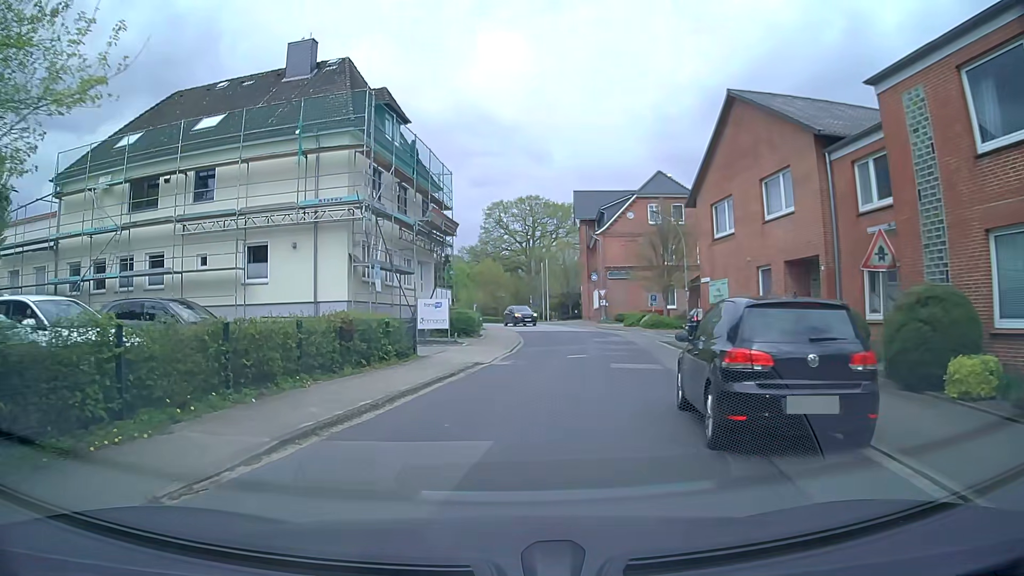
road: residential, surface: asphalt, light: Day
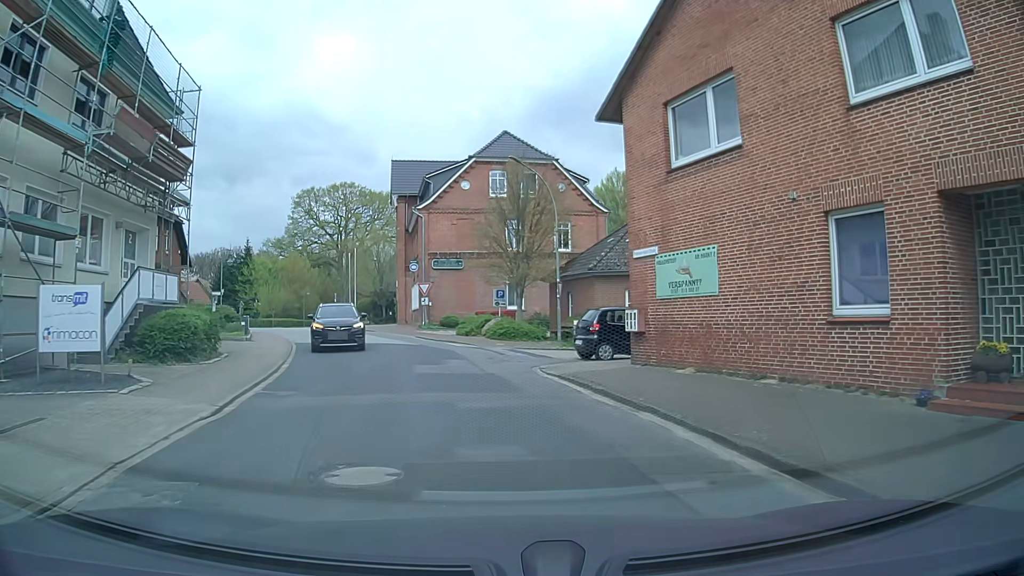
(+1.5, +14.6) m; +17°
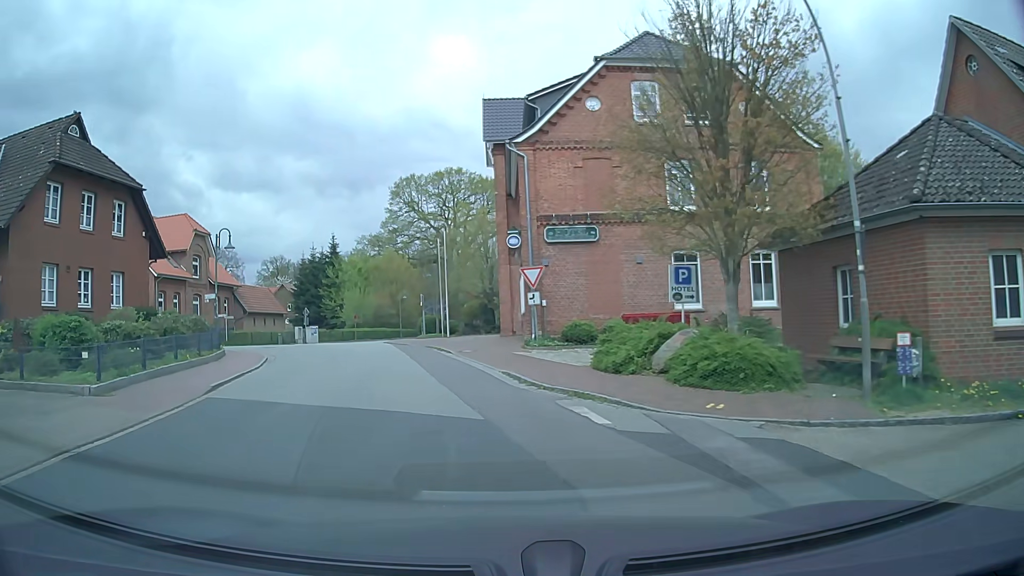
(-1.2, +17.5) m; -12°
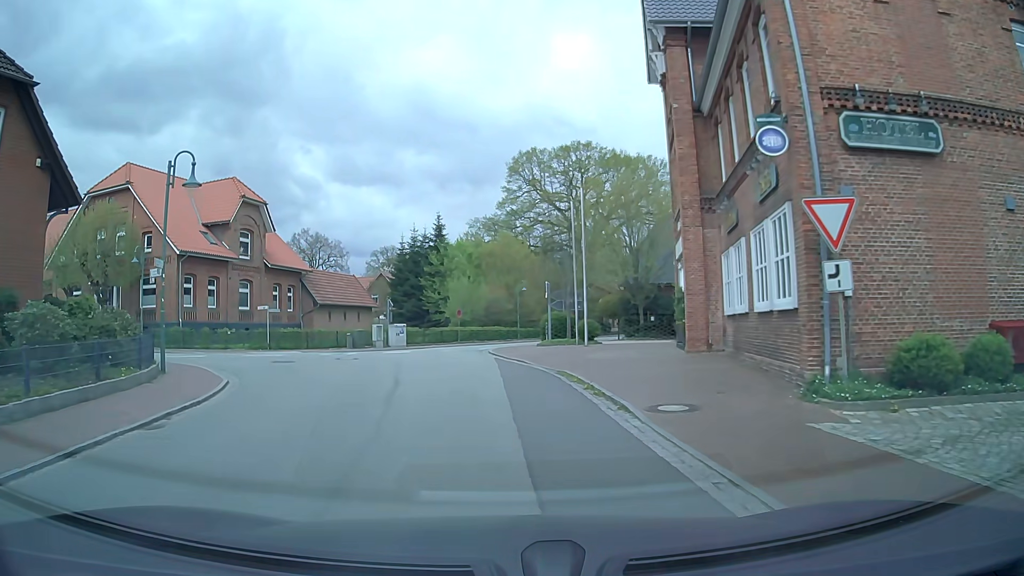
(-1.6, +14.7) m; -10°
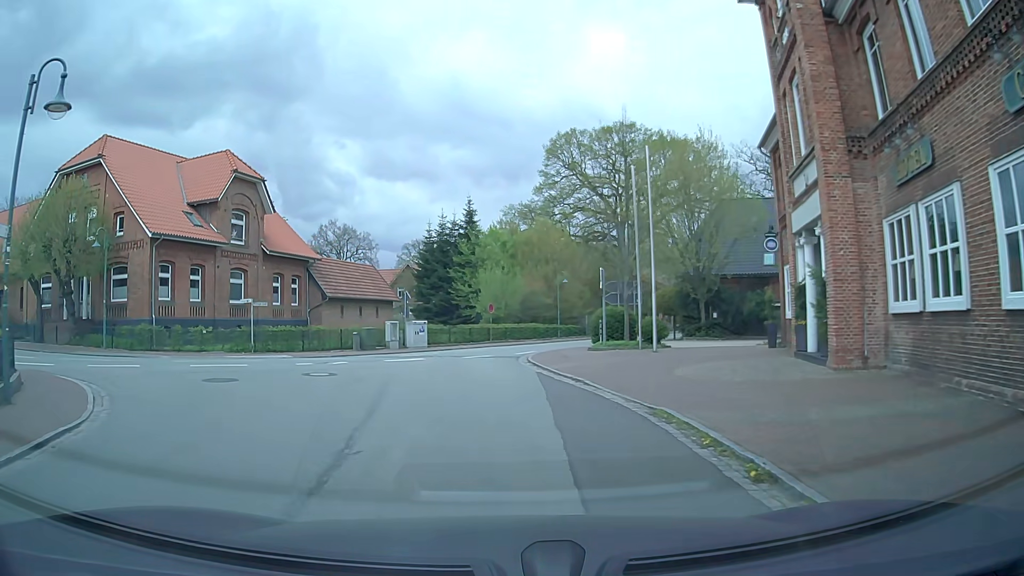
(-0.2, +7.1) m; -3°
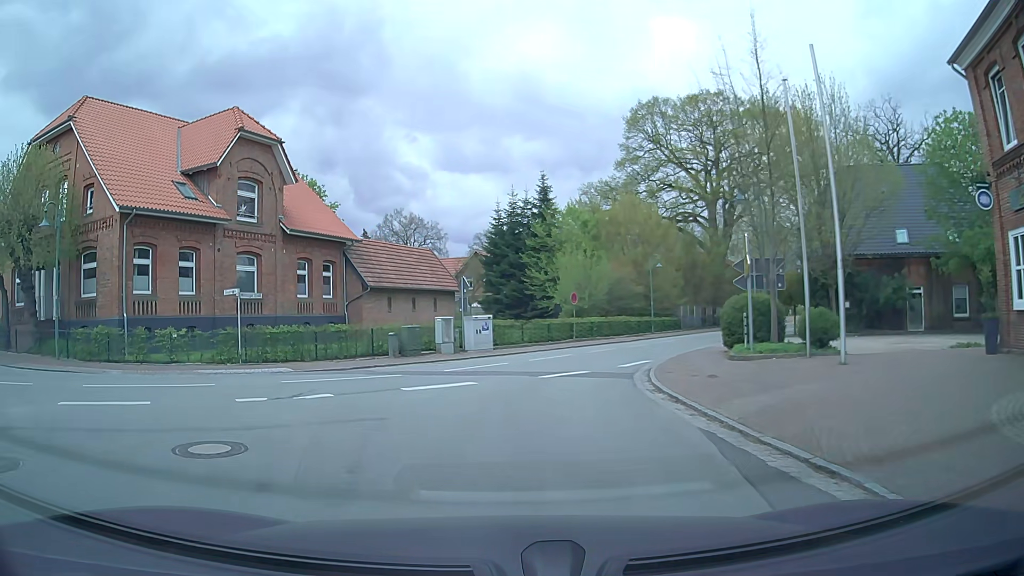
(-0.3, +8.7) m; -6°
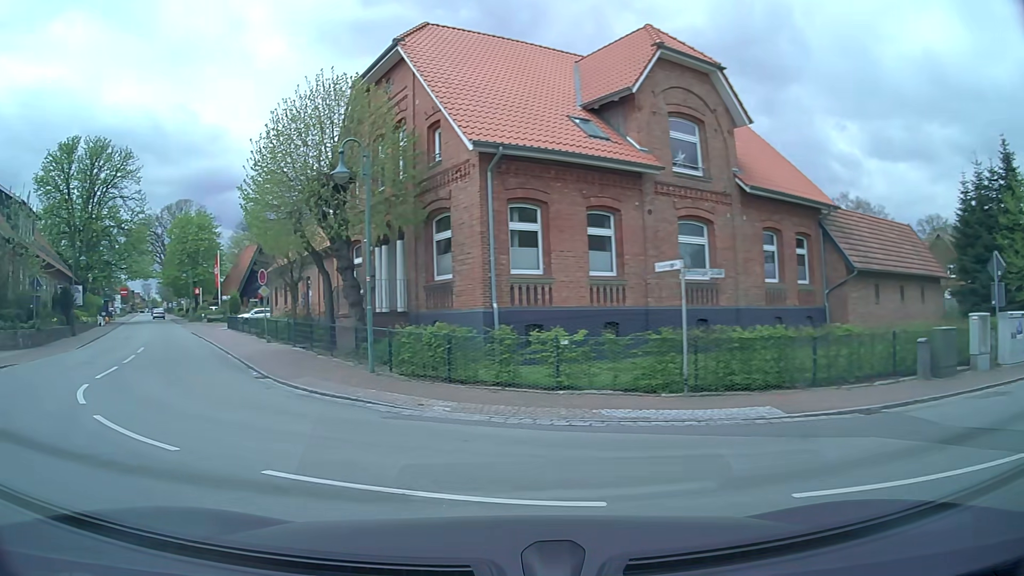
(-2.4, +9.0) m; -38°
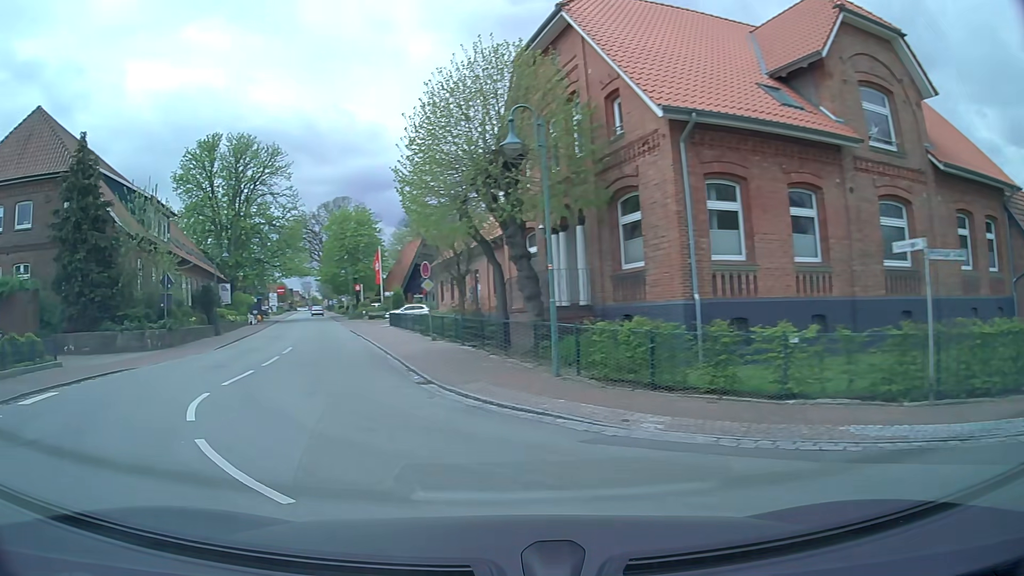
(-0.3, +2.4) m; -13°
(-2, +10) (-5, +19) (-8, +29) (-11, +38) (-14, +48) (-17, +57) (-20, +67) (-23, +77) (-26, +86) (-29, +96) m
